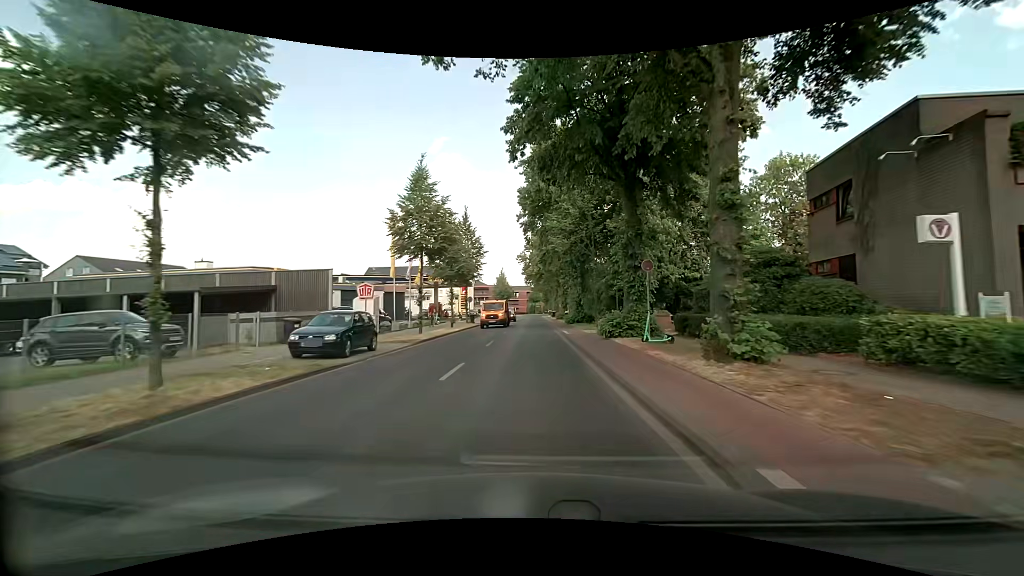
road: secondary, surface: asphalt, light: Day
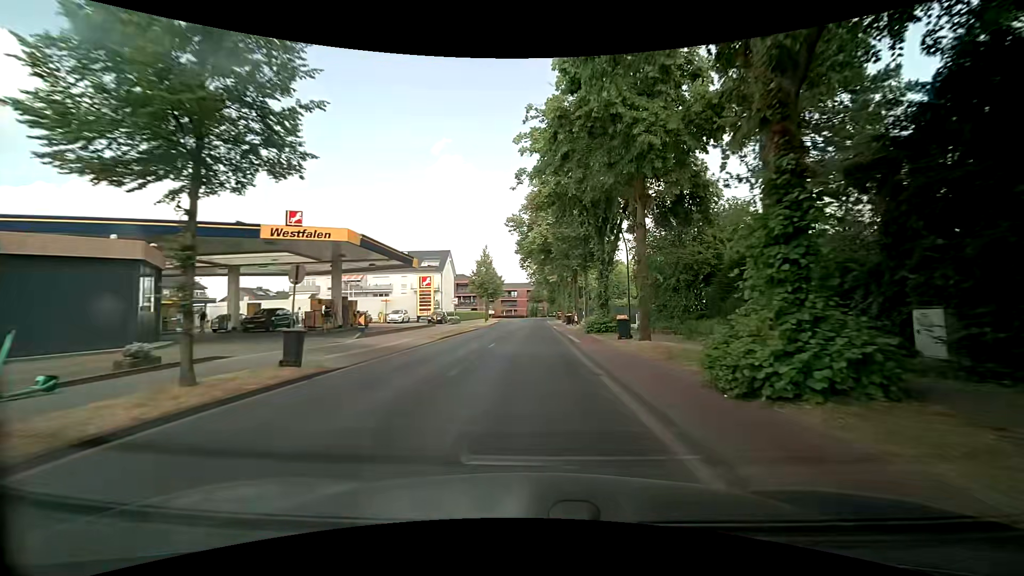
(+0.1, +35.8) m; -1°
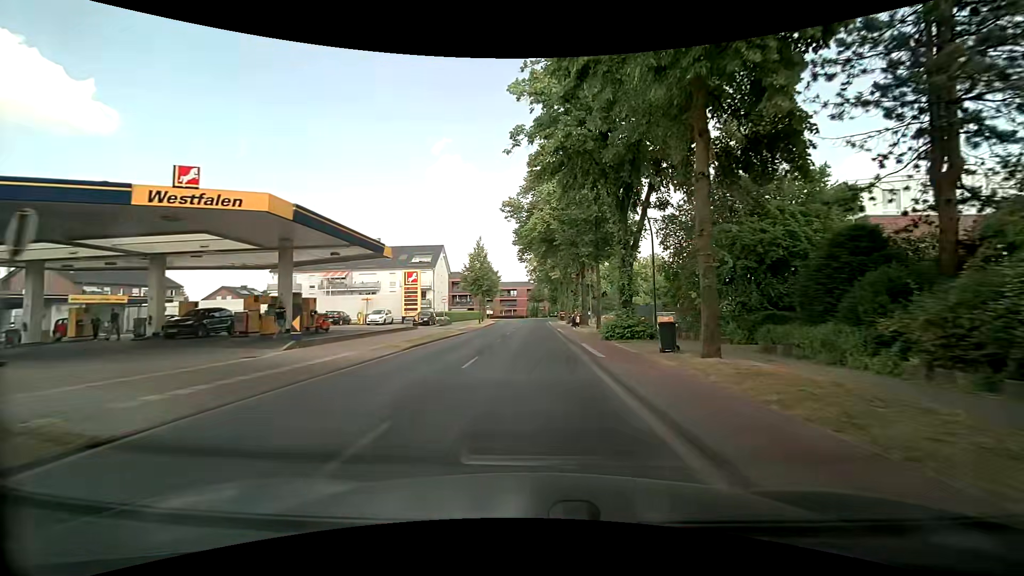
(0.0, +7.2) m; +1°
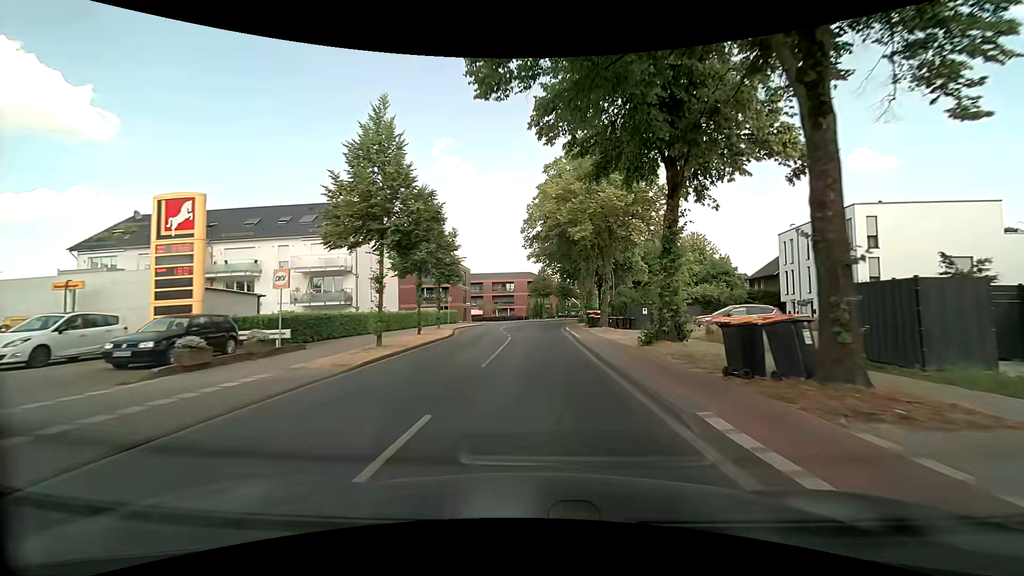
(-0.4, +35.7) m; -1°
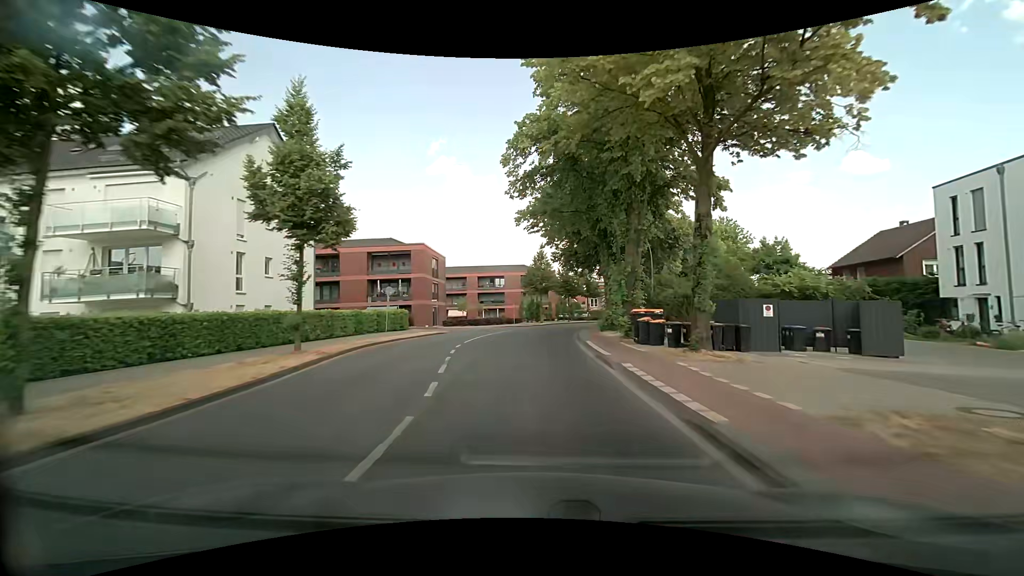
(+0.1, +21.0) m; 0°
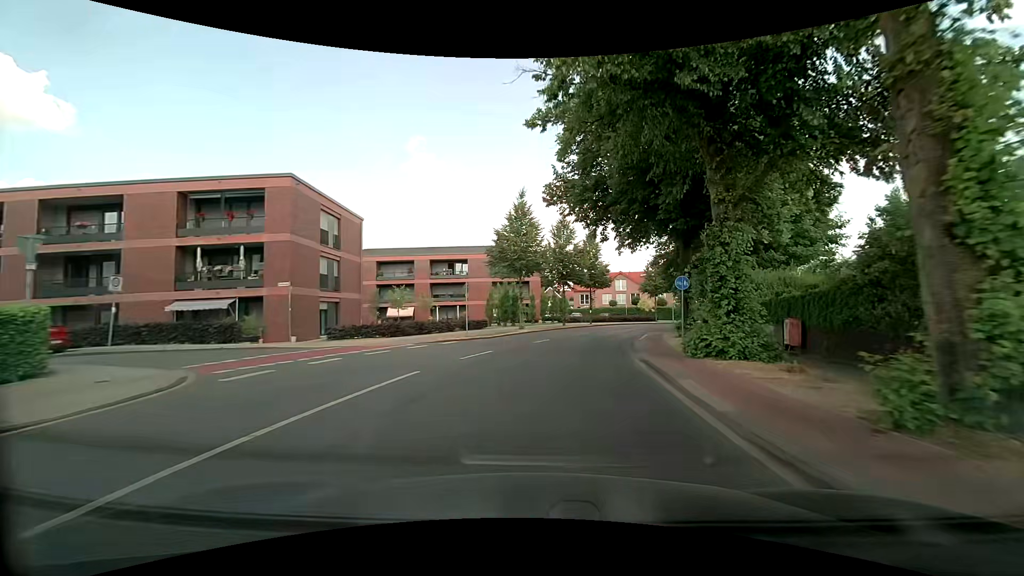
(+0.1, +27.2) m; +2°
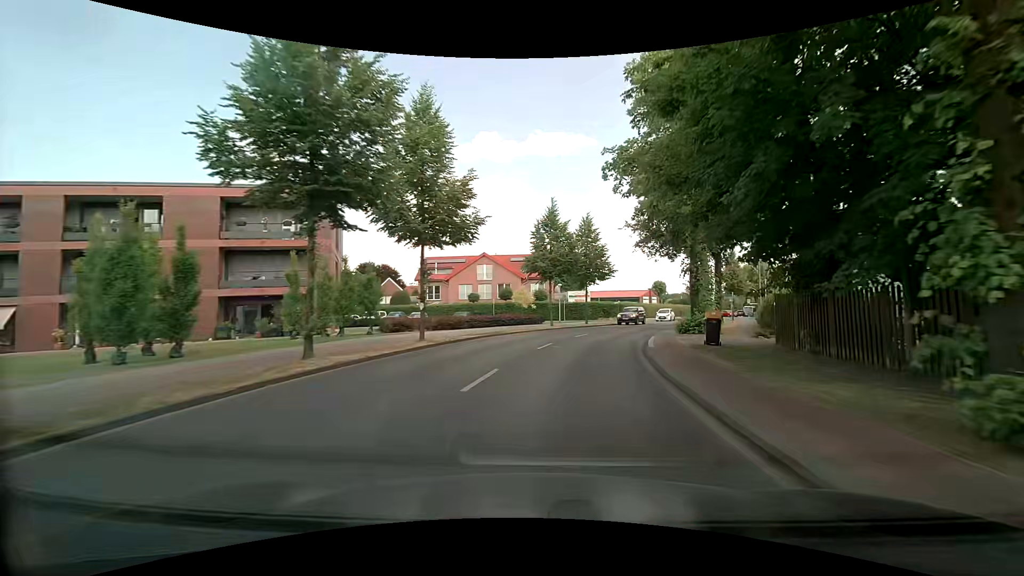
(+4.7, +32.3) m; +17°
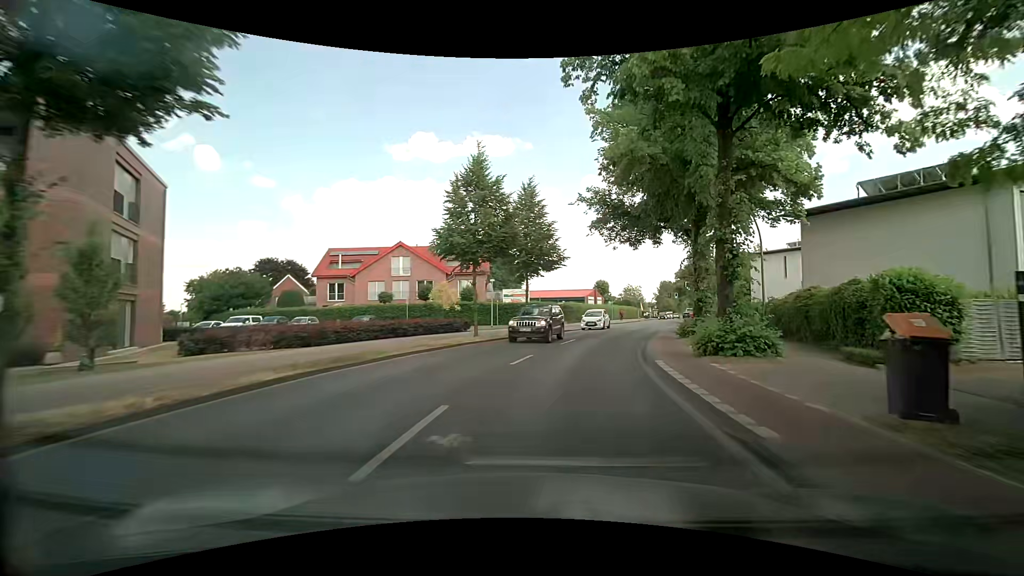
(+0.7, +13.0) m; +7°
(+1, +10) (+2, +20) (+5, +30) (+8, +39) (+11, +49) (+14, +58) (+17, +67) (+20, +77) (+23, +87) (+26, +96) m
